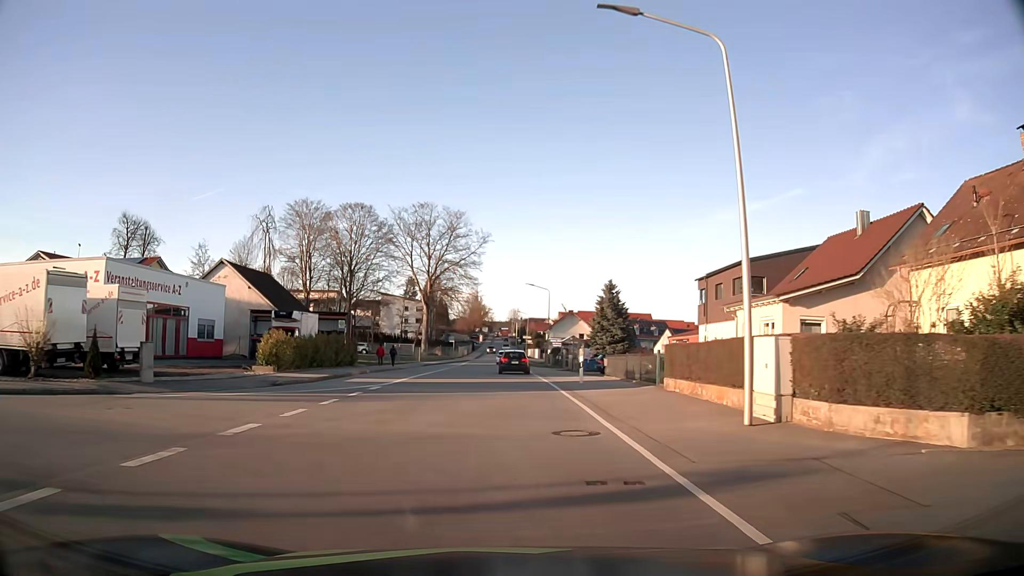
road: tertiary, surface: asphalt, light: Day
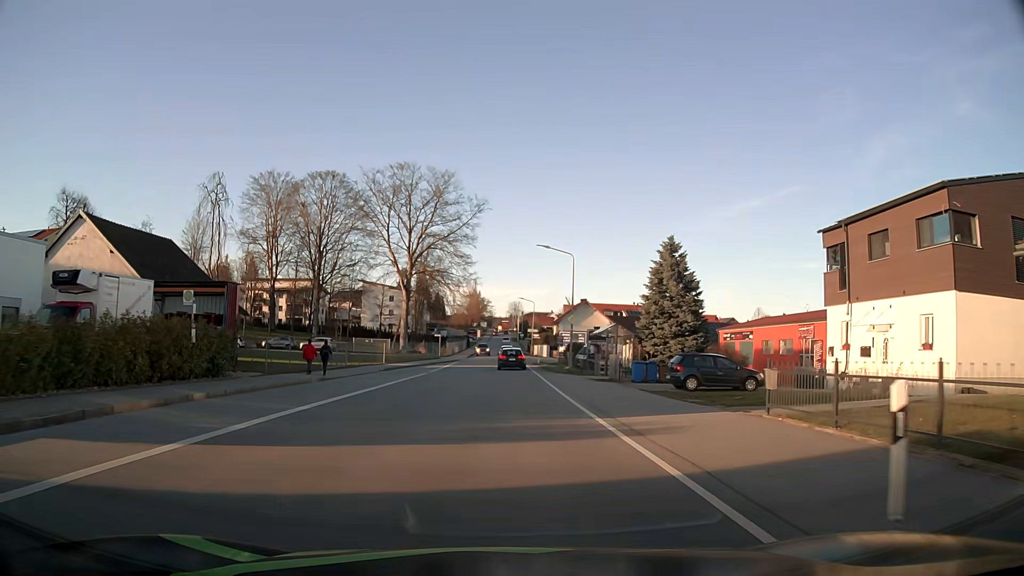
(-0.1, +21.8) m; 0°
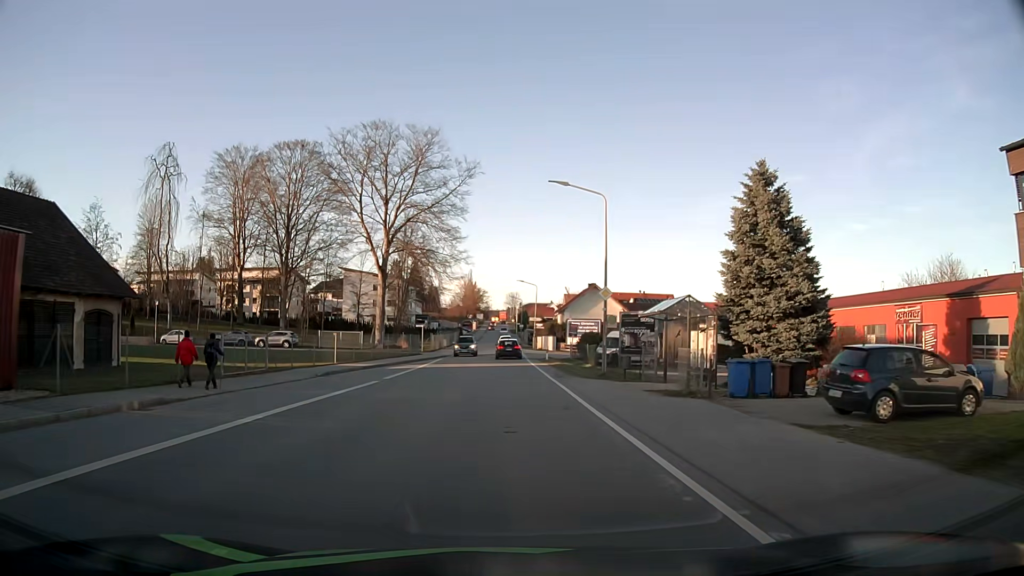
(0.0, +14.5) m; +1°
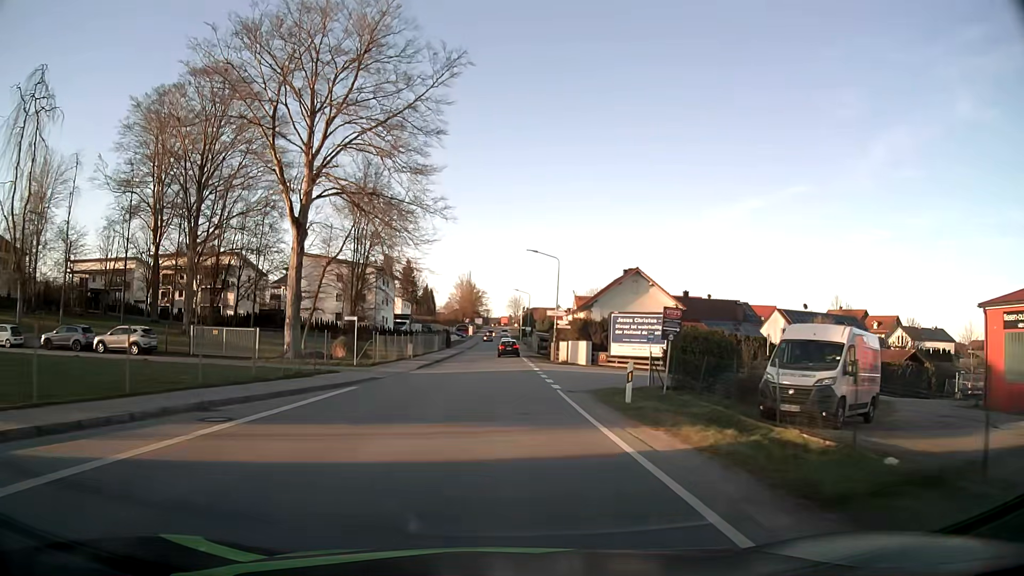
(-0.1, +29.3) m; -1°
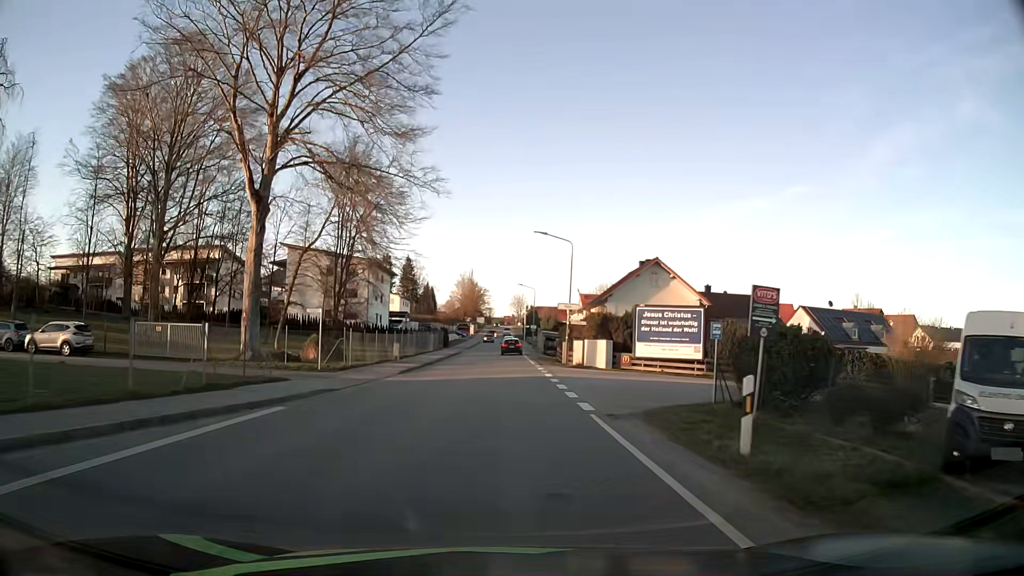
(0.0, +7.4) m; 0°
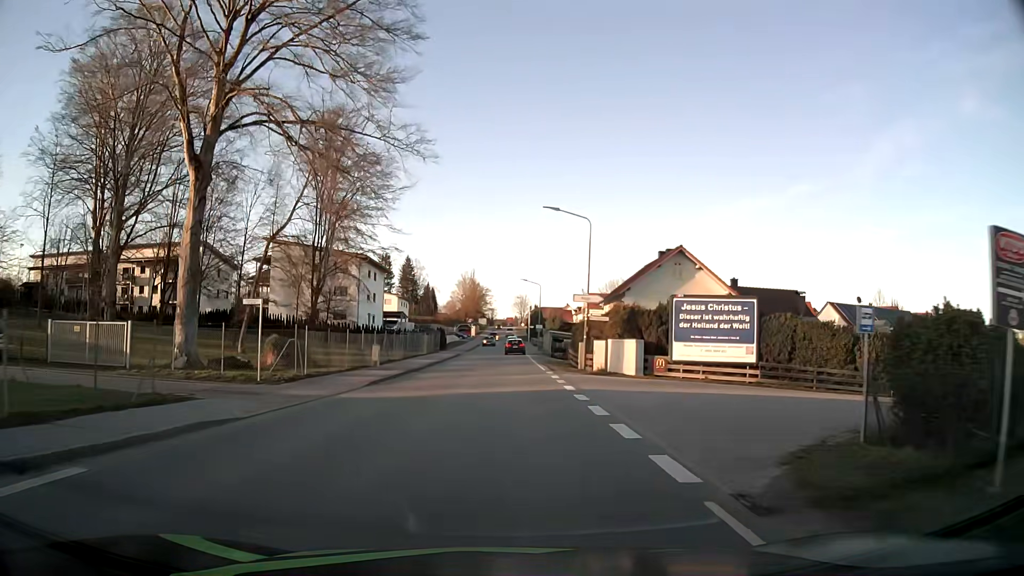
(0.0, +7.5) m; 0°
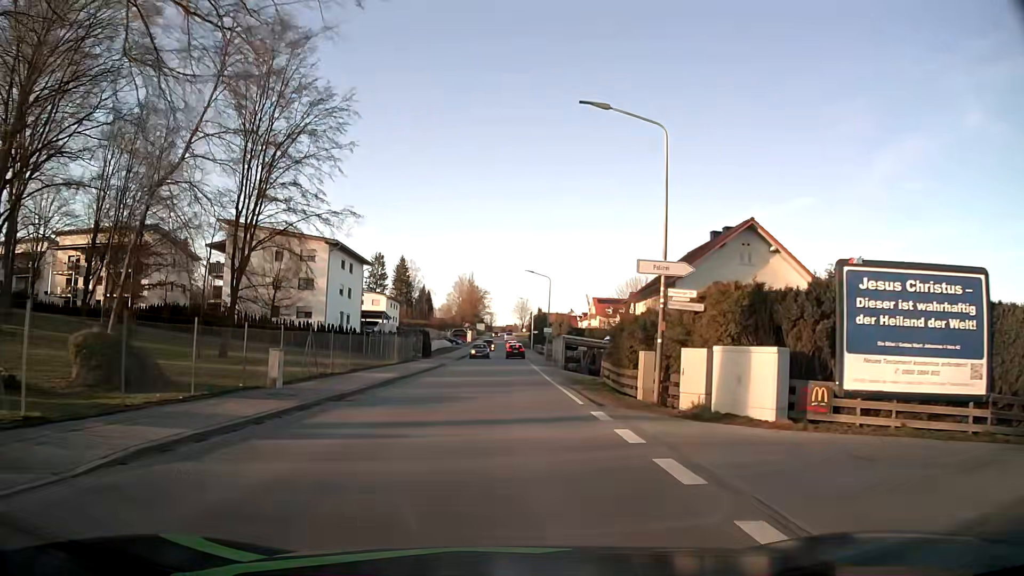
(0.0, +15.1) m; 0°
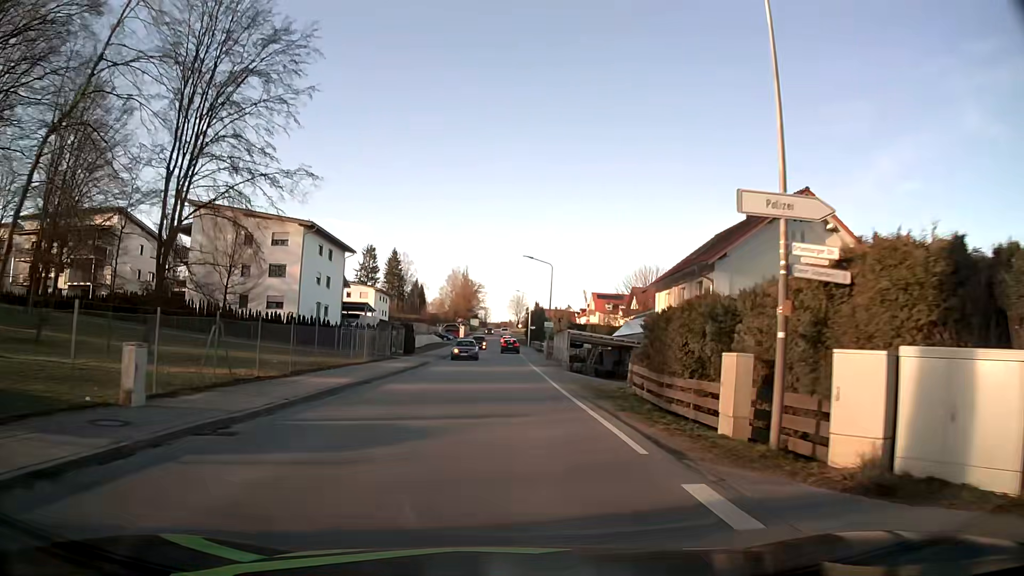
(0.0, +7.6) m; +1°
(0, +10) (0, +20) (0, +30) (0, +40) (0, +50) (0, +60) (0, +70) (0, +80) (0, +90) (0, +100) m
